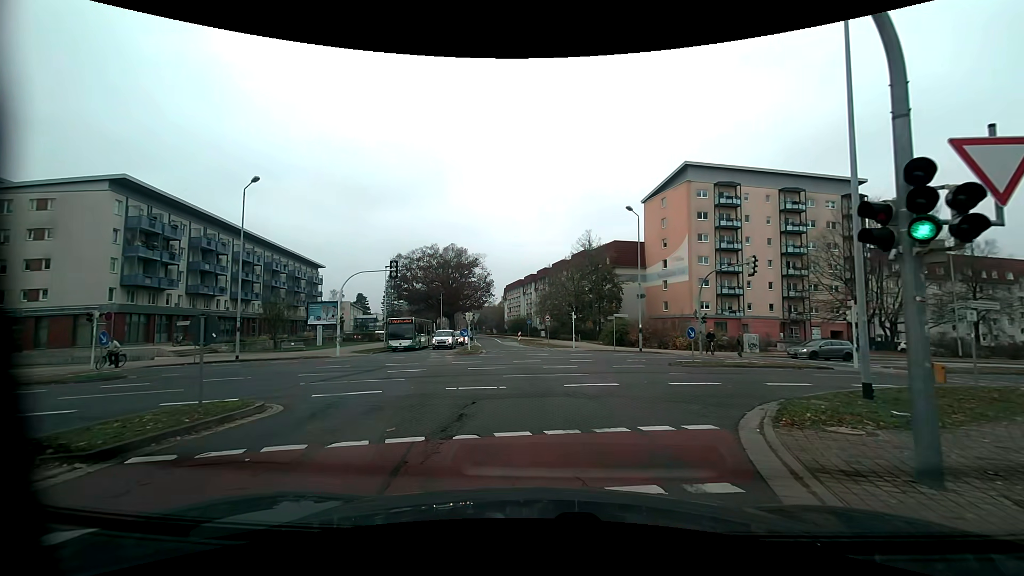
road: tertiary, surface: asphalt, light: Day
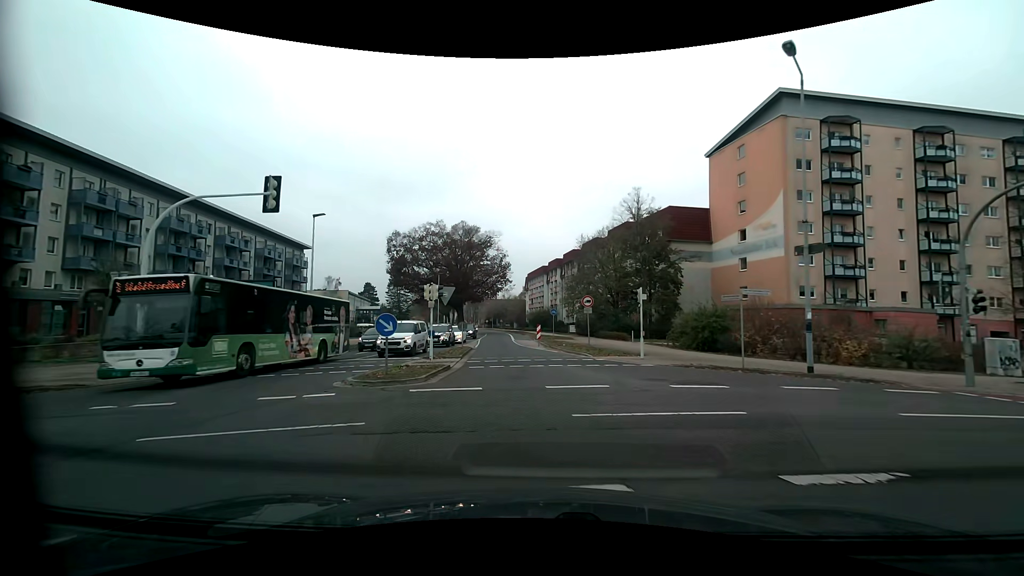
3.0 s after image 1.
(0.0, +21.4) m; -2°
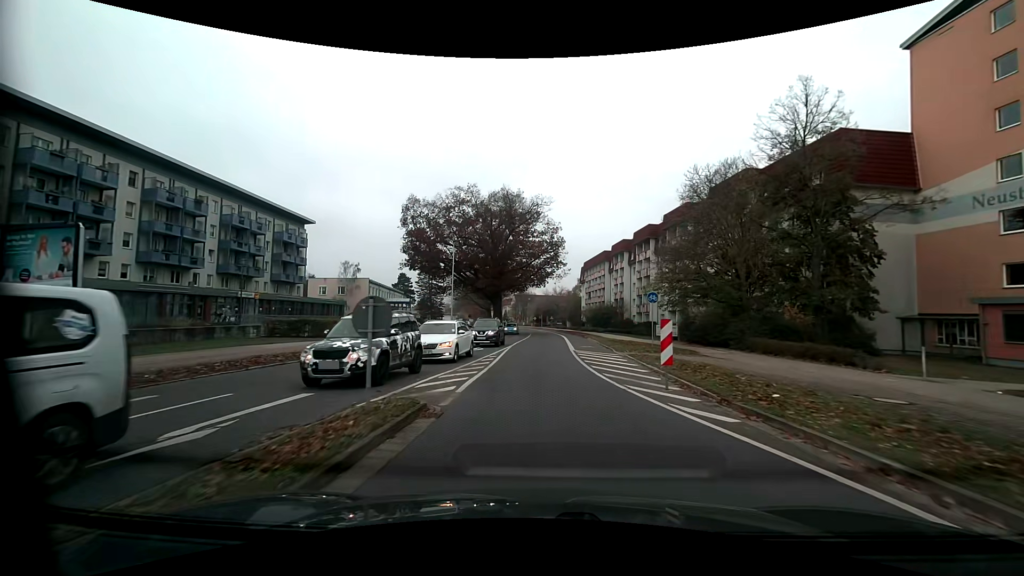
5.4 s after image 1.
(-1.4, +24.2) m; -6°
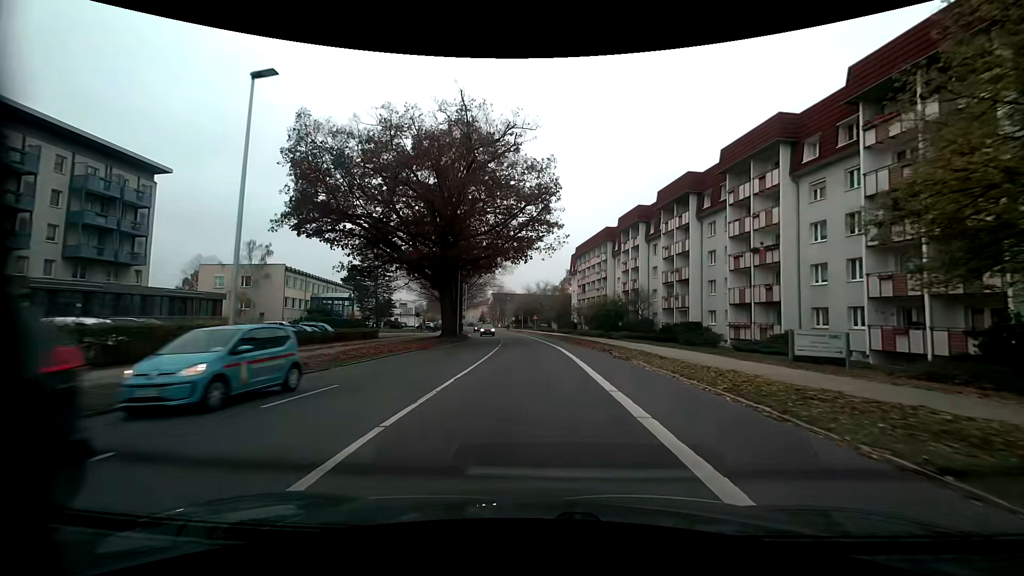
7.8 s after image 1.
(+0.3, +28.5) m; +2°
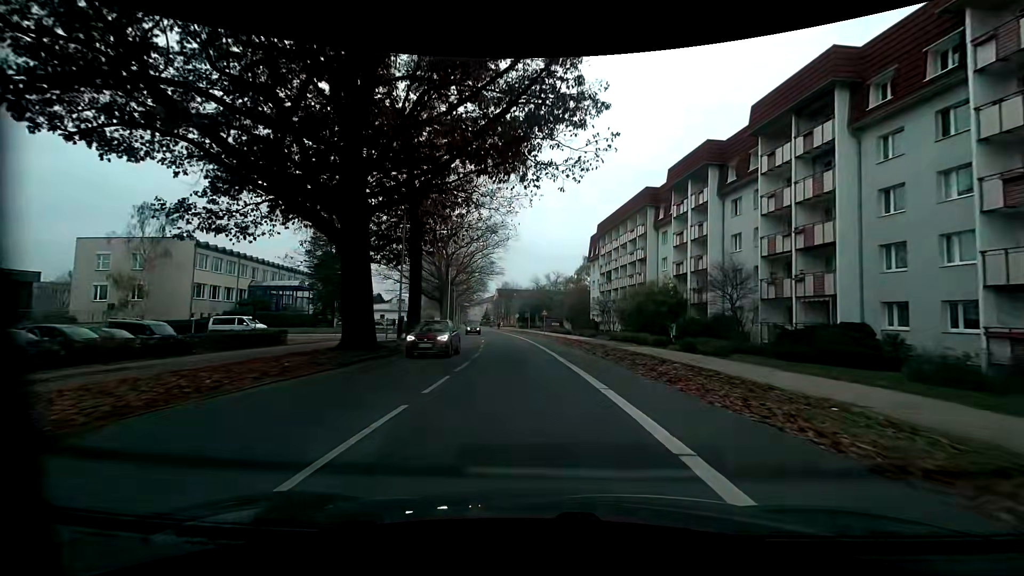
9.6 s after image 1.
(0.0, +23.0) m; -1°
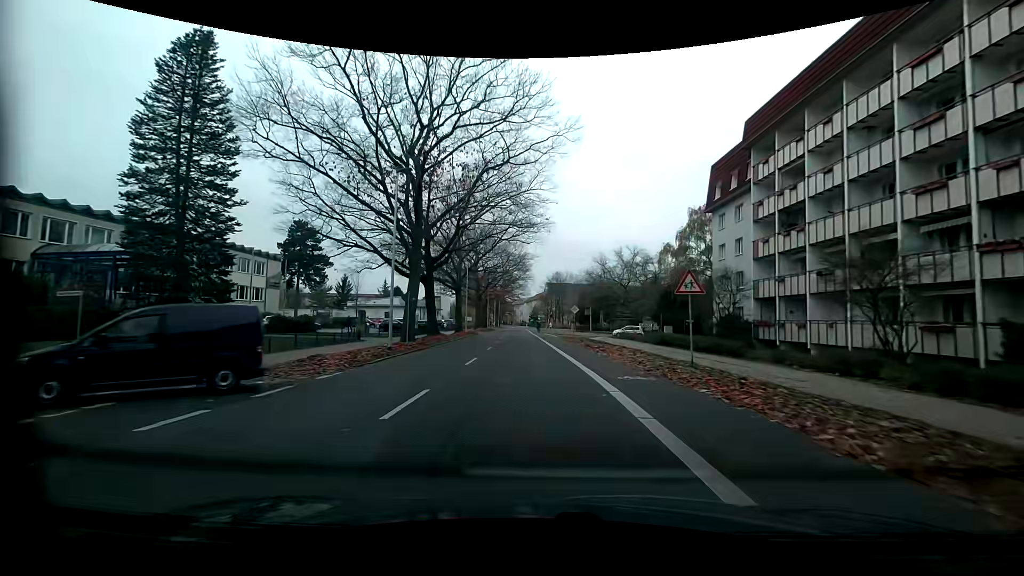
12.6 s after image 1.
(-2.0, +39.1) m; -6°
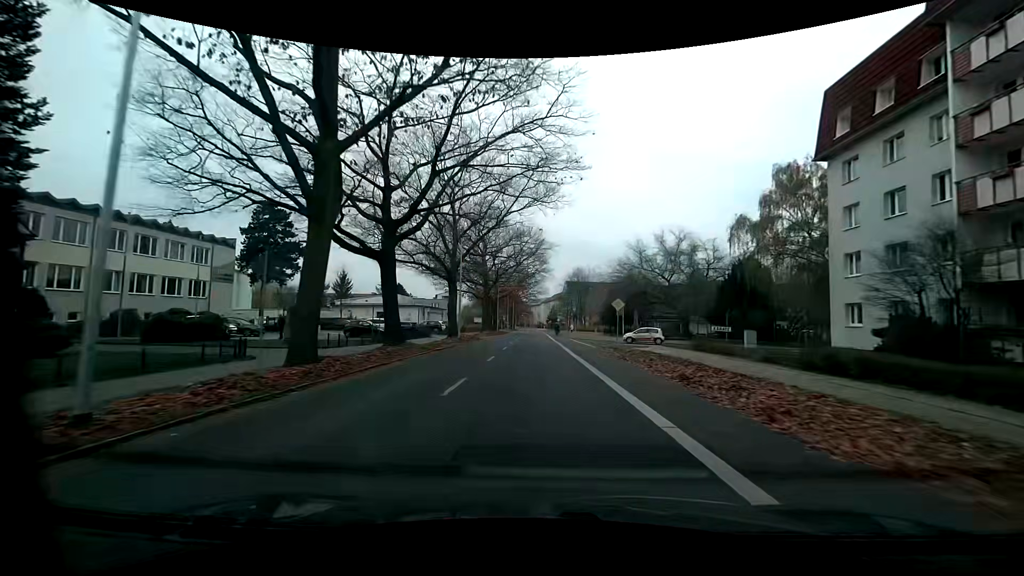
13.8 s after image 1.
(-0.4, +15.7) m; -2°
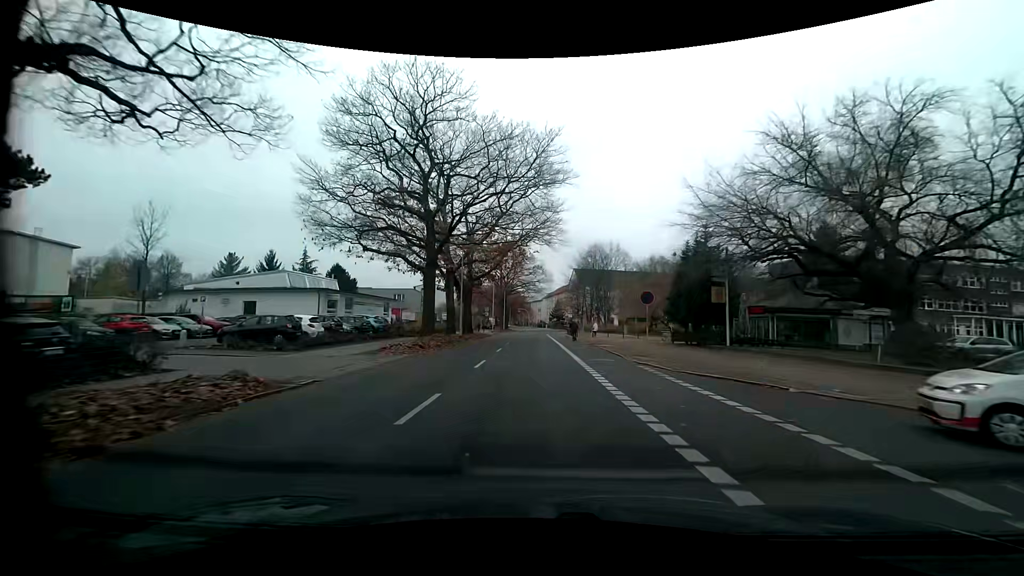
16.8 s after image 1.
(-0.4, +38.8) m; 0°
(0, +10) (0, +20) (-1, +30) (-1, +40) (-1, +50) (-1, +60) (-1, +70) (-1, +80) (-1, +90) (0, +100) m
